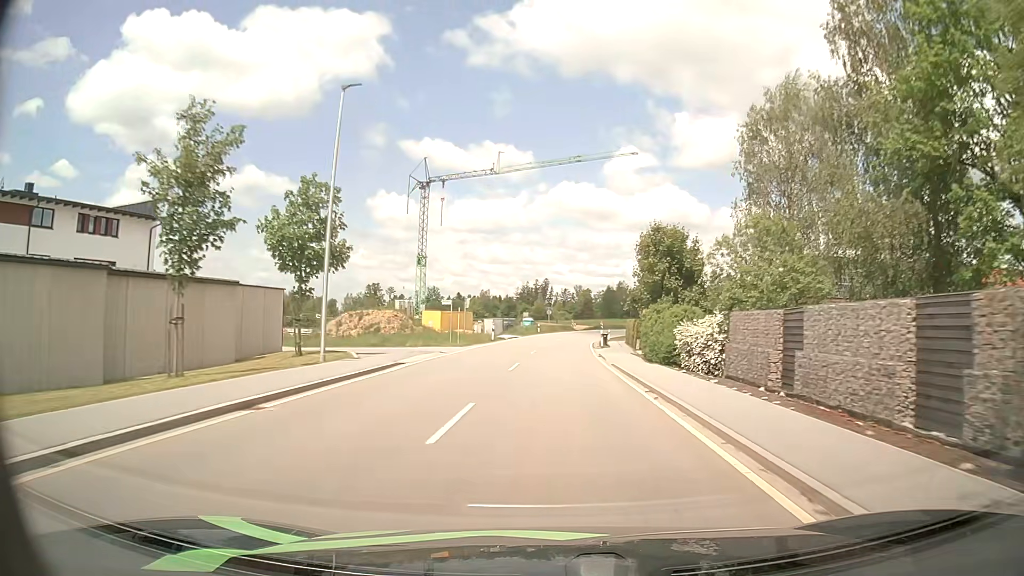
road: tertiary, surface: asphalt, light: Day
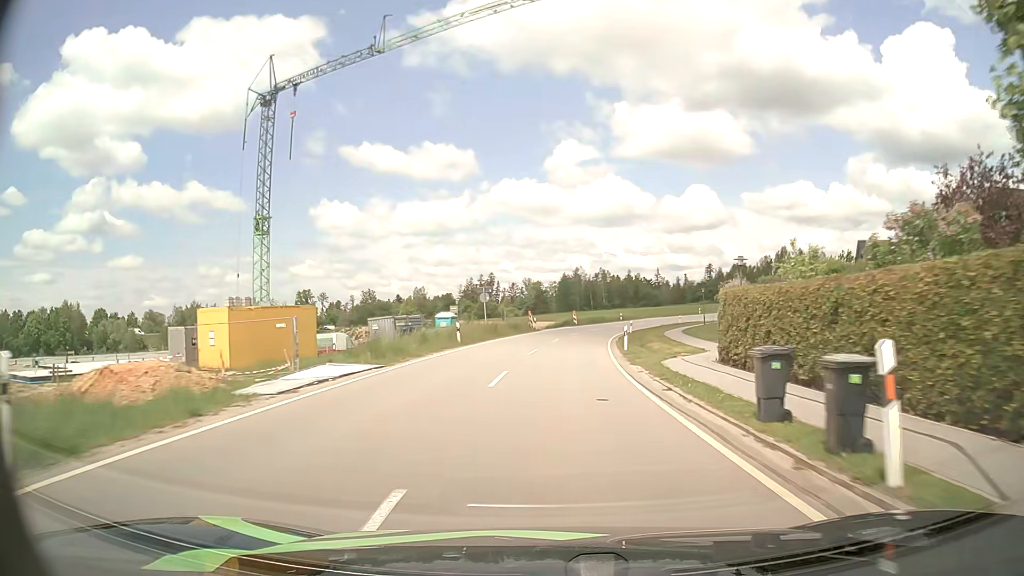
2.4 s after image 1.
(+0.6, +42.1) m; +4°
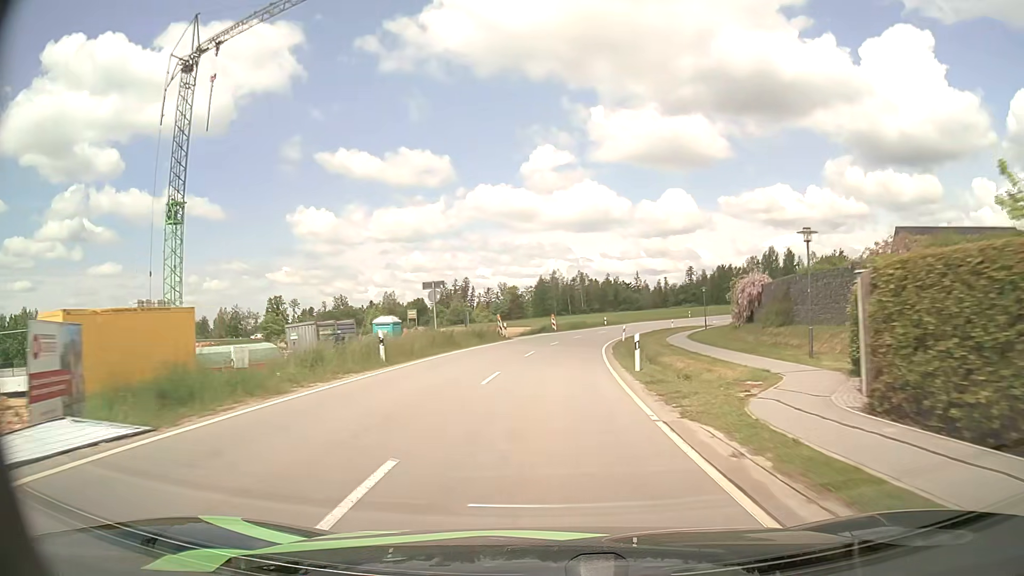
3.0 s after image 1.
(+0.2, +10.7) m; +2°
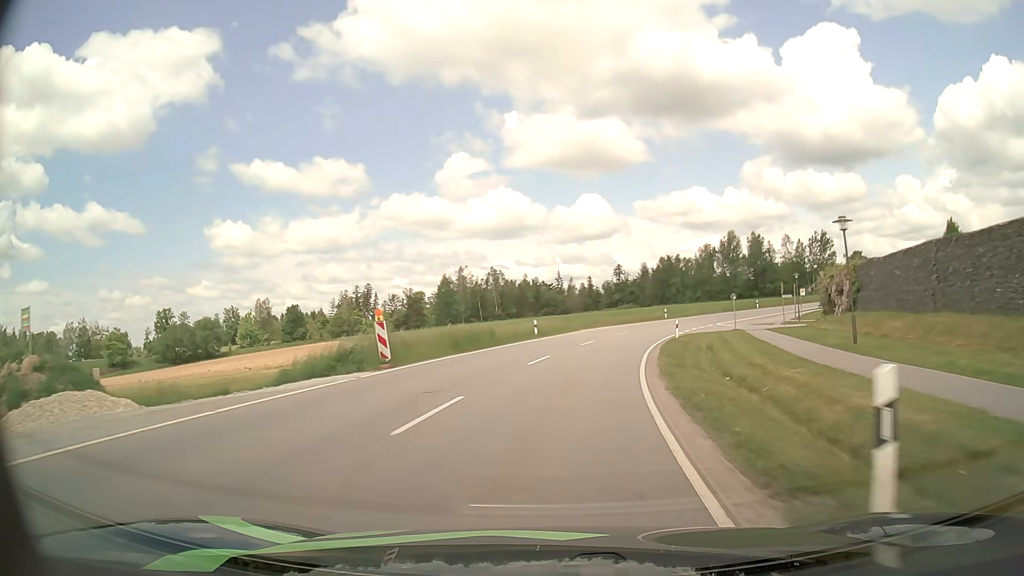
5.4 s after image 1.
(+2.7, +42.4) m; +7°
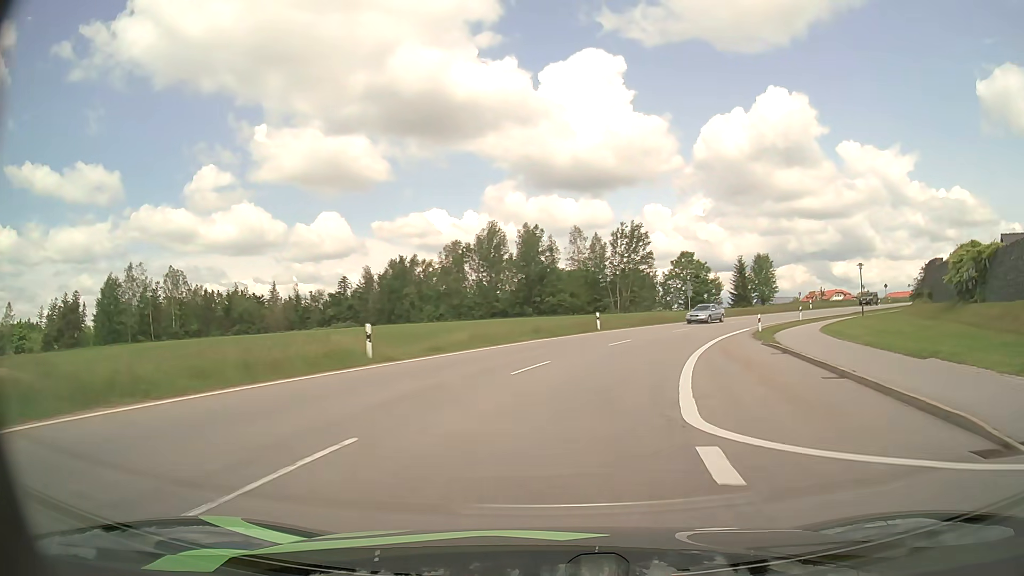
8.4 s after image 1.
(+8.8, +50.2) m; +22°
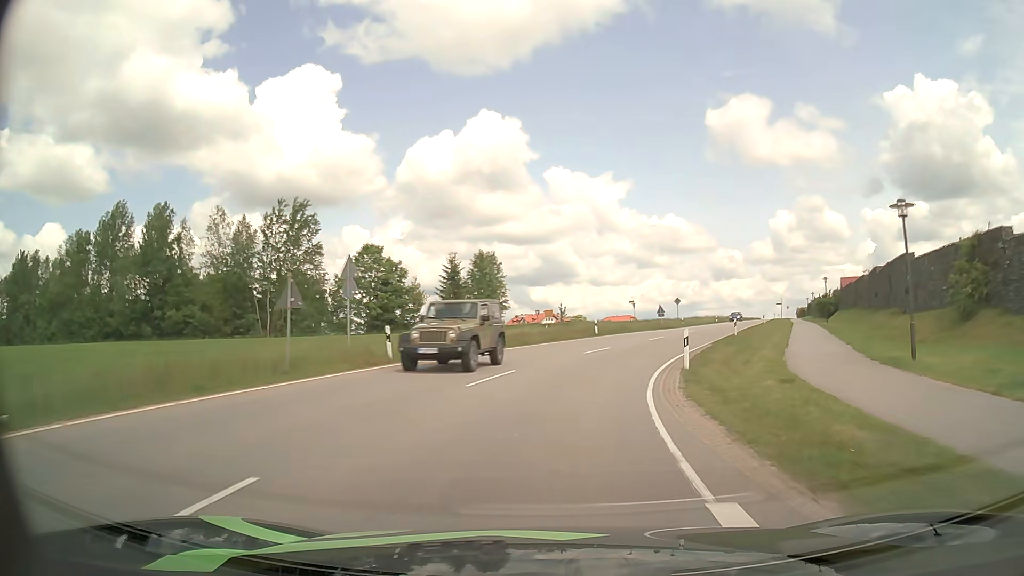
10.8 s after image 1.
(+8.2, +35.2) m; +26°
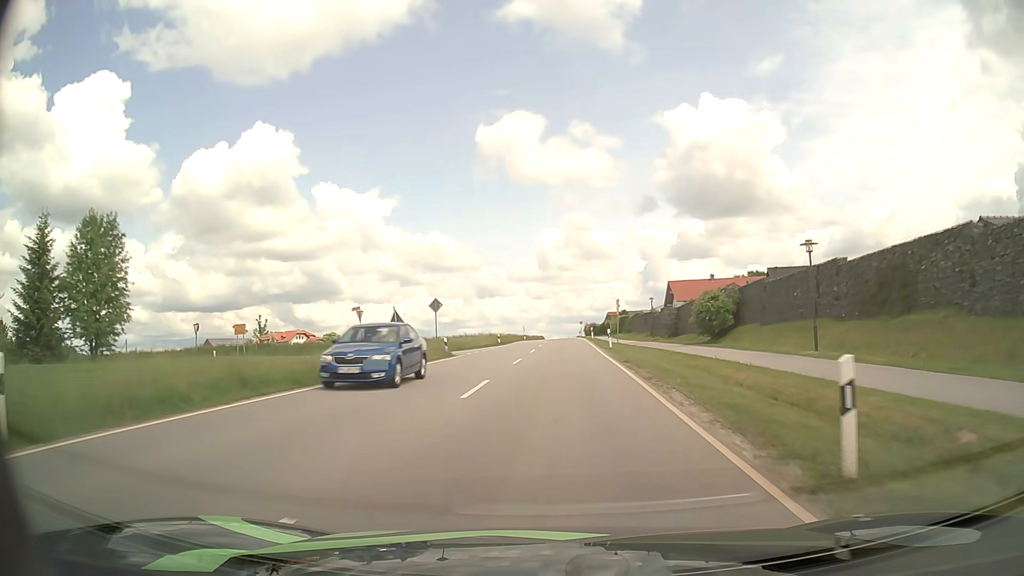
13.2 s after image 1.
(+6.6, +35.3) m; +20°
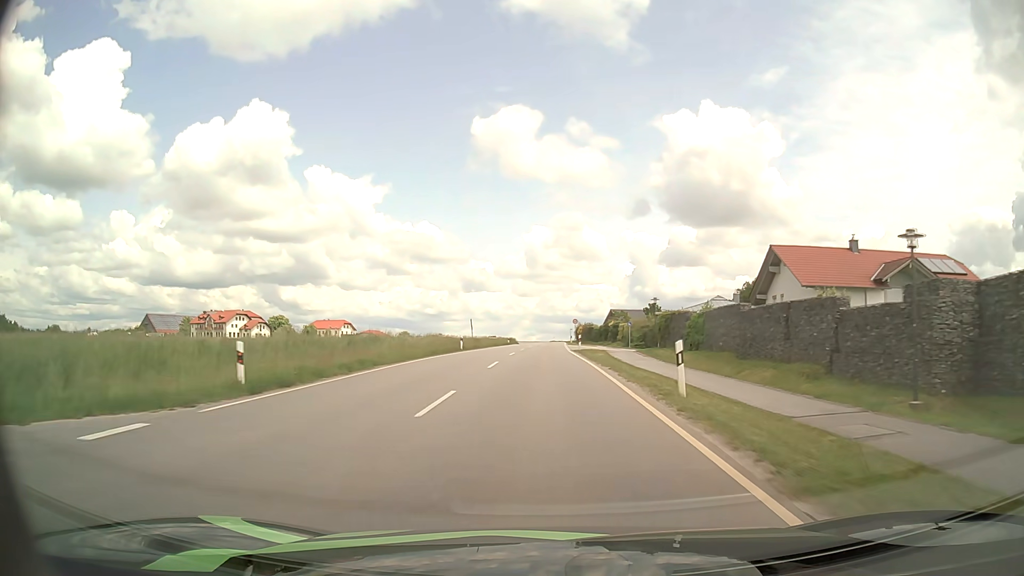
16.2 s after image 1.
(+1.6, +50.9) m; +2°
(0, +10) (0, +20) (0, +30) (0, +40) (0, +50) (0, +60) (0, +70) (0, +80) (0, +90) (0, +100) m
